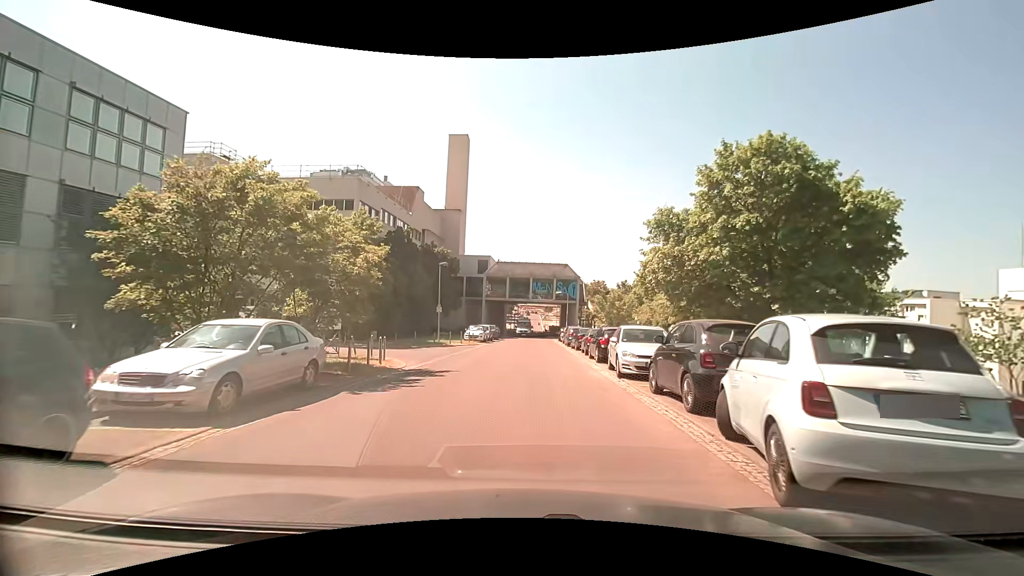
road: unclassified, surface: asphalt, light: Day
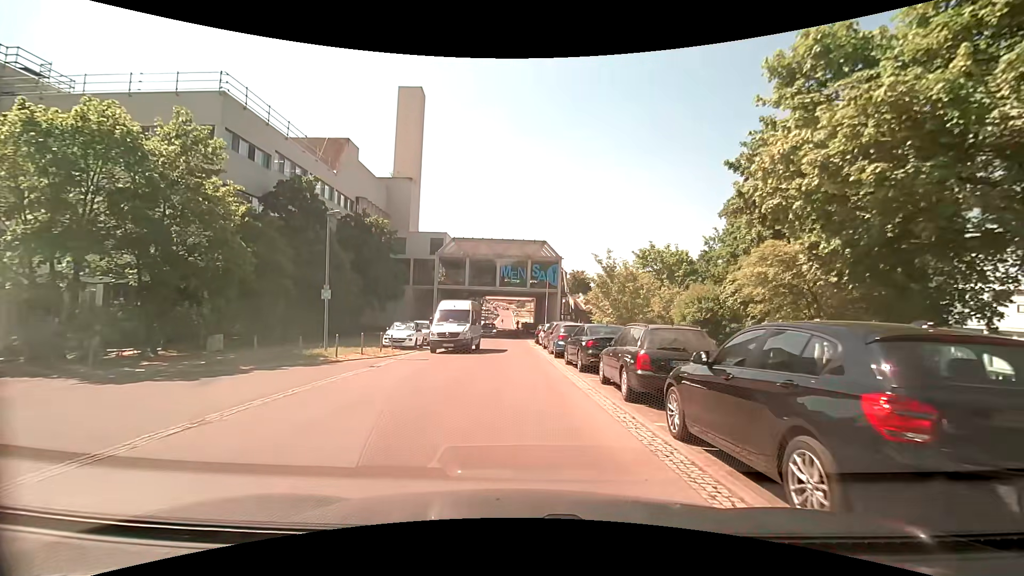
(+0.6, +16.5) m; +3°
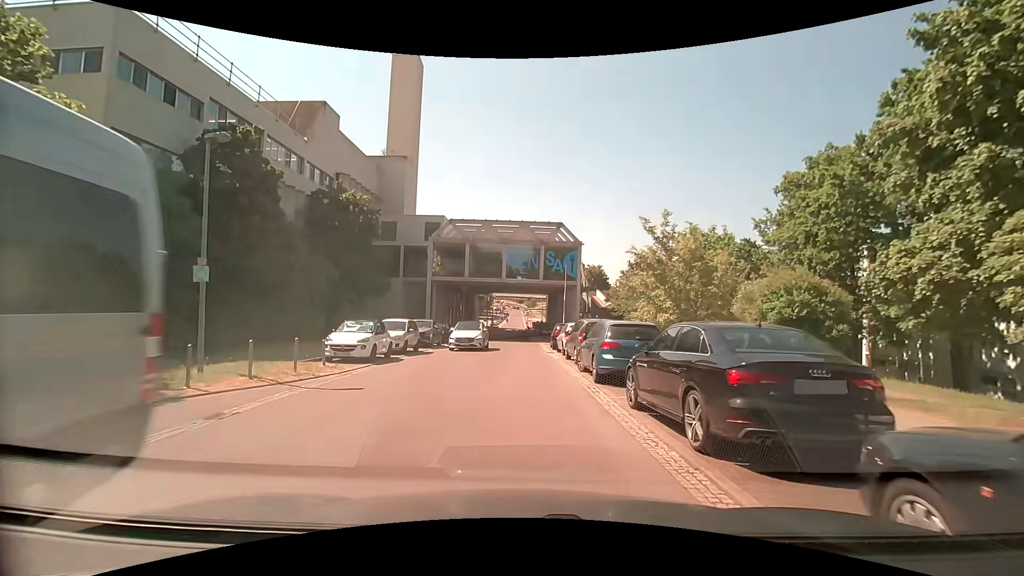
(-0.1, +9.1) m; -2°
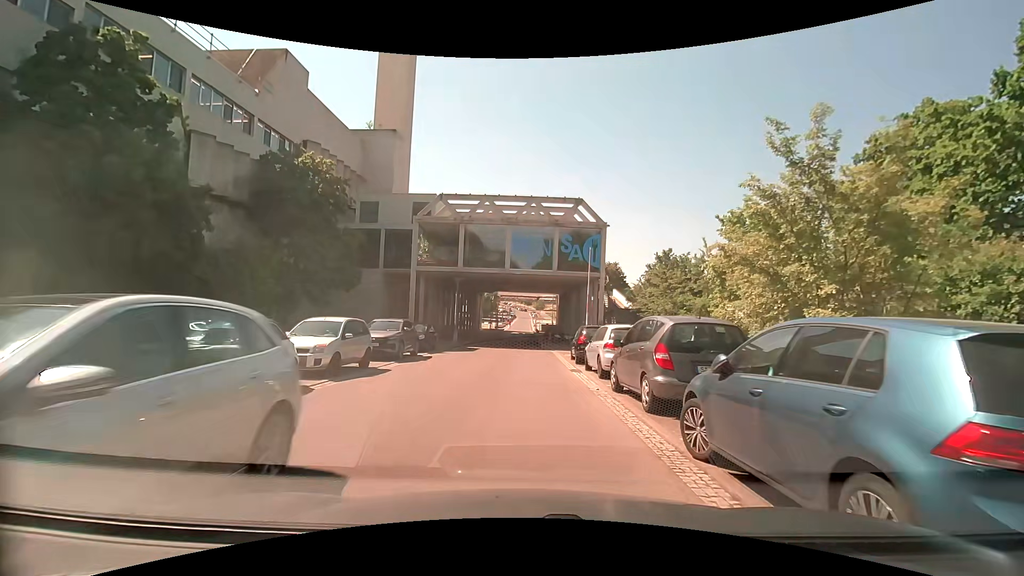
(0.0, +9.0) m; -1°
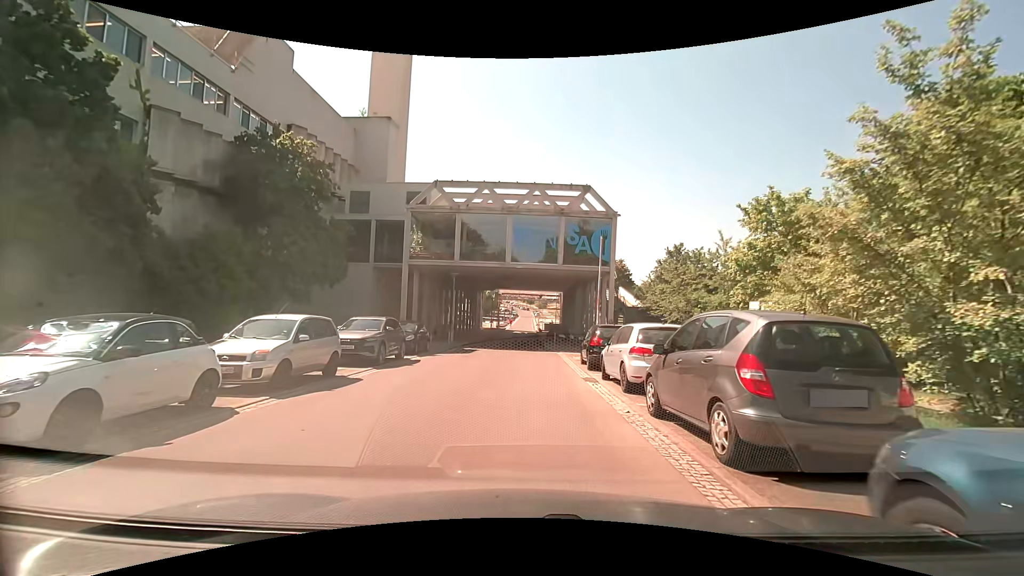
(0.0, +3.0) m; +1°
(0, +10) (-1, +20) (-1, +30) (-1, +40) (-1, +50) (0, +60) (0, +70) (+1, +80) (+1, +90) (+1, +100) m
